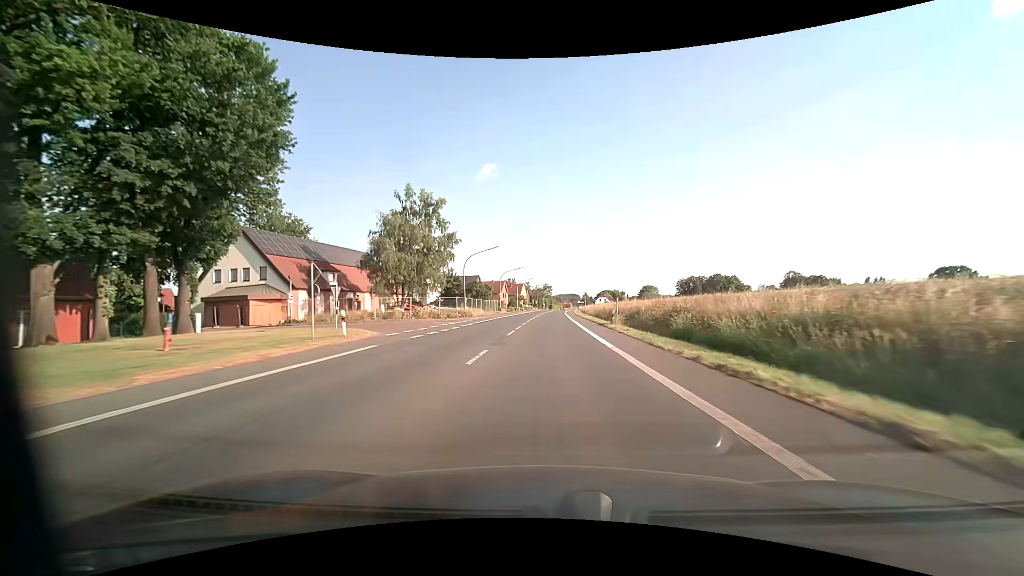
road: primary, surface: asphalt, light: Day
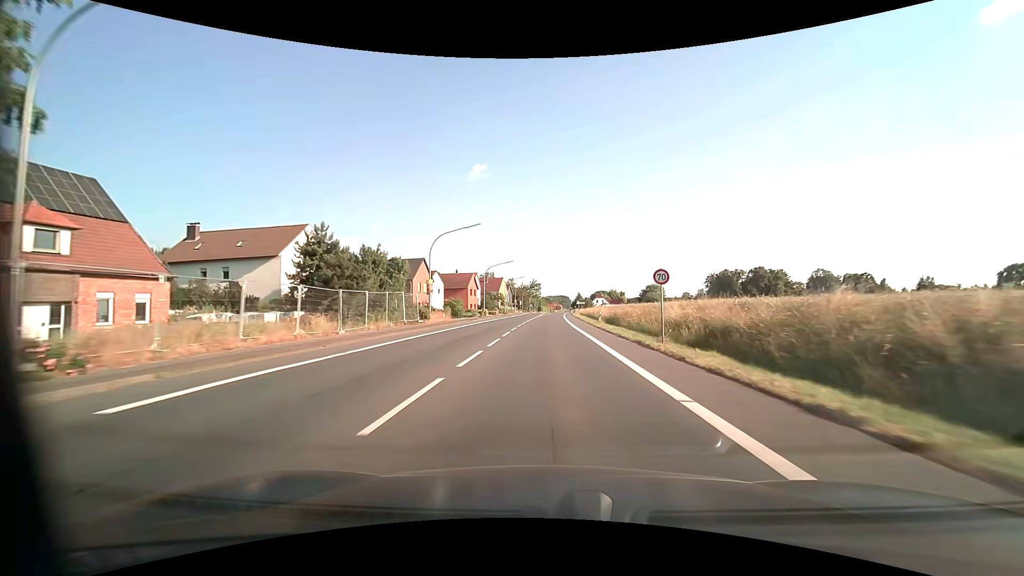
(+0.6, +48.0) m; +2°
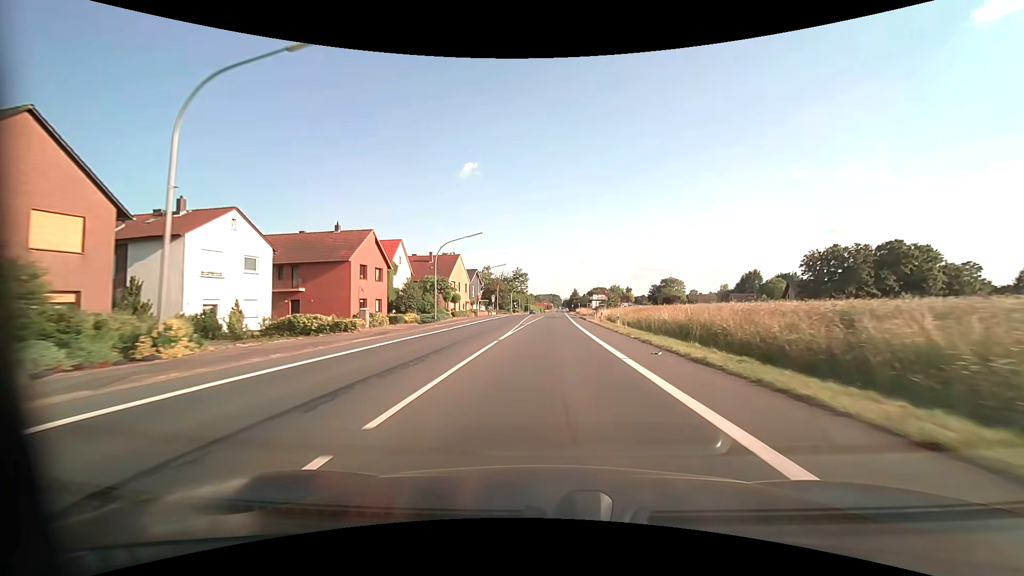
(+0.3, +59.9) m; +1°
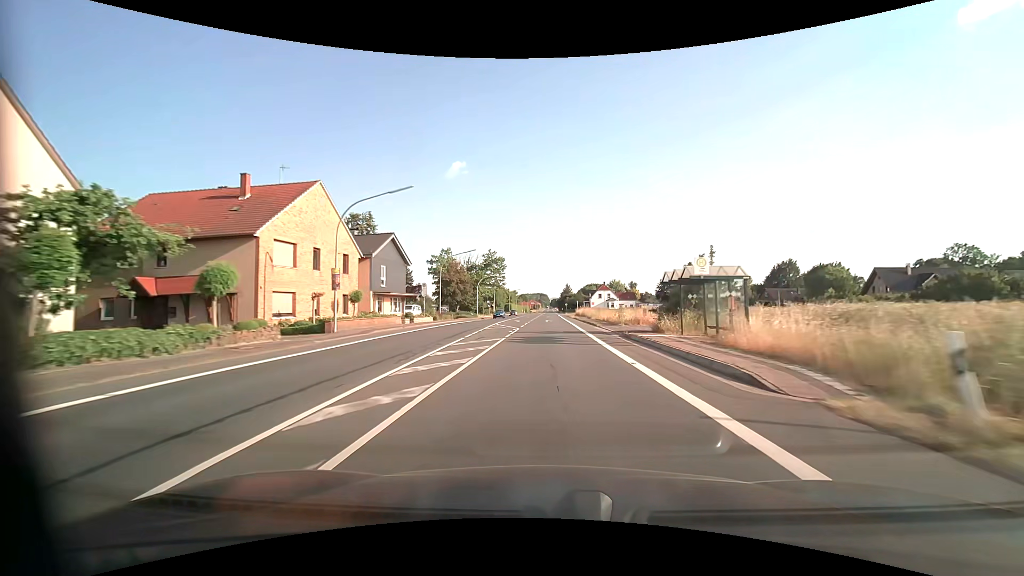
(+0.6, +48.0) m; +1°
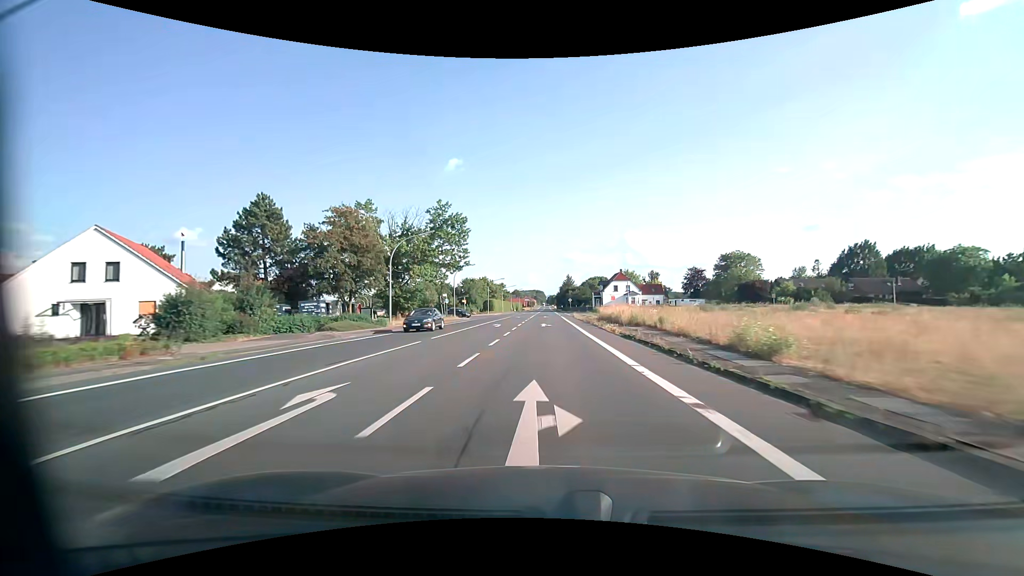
(+0.4, +48.1) m; 0°
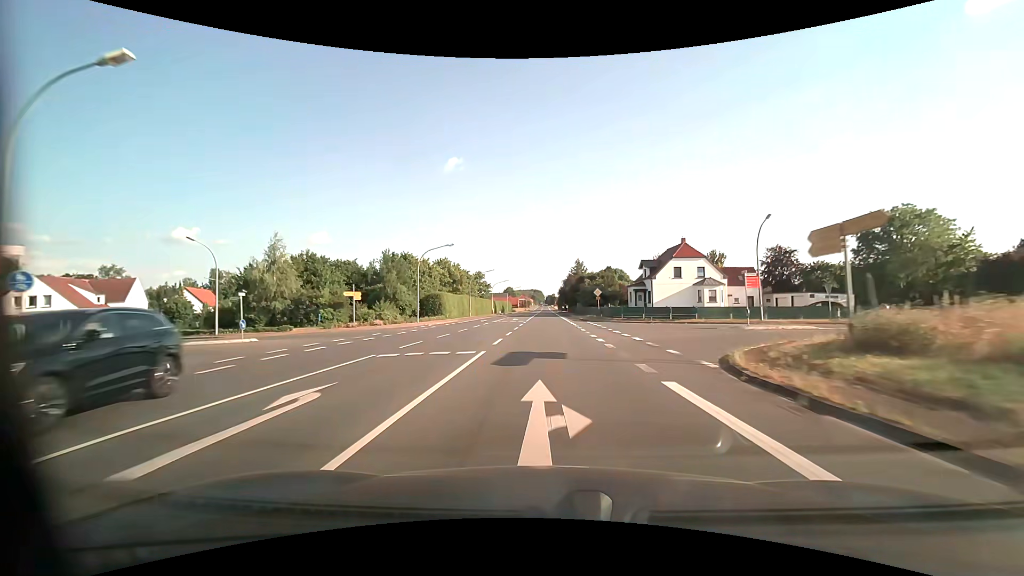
(+0.1, +60.2) m; 0°
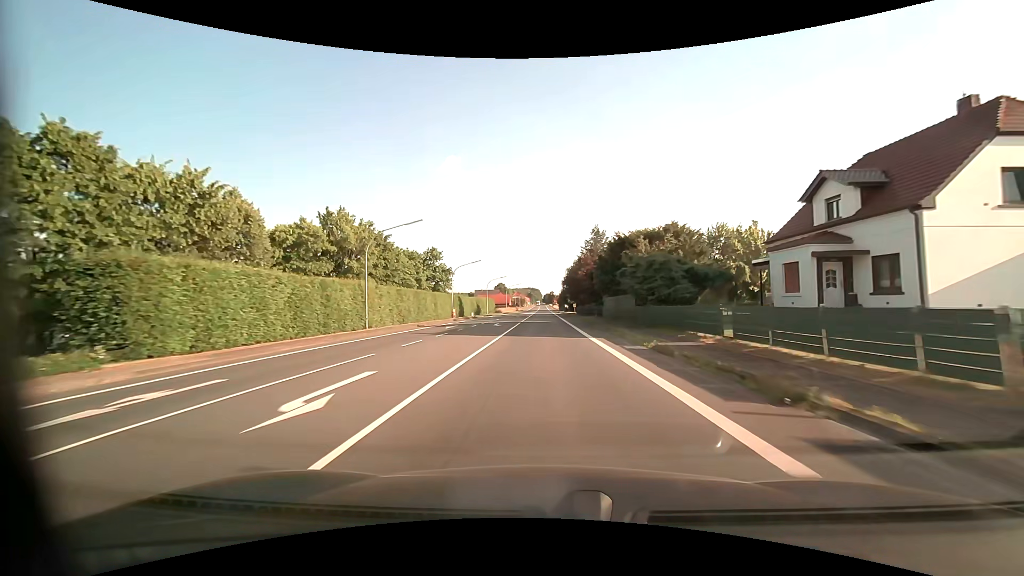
(+0.2, +48.0) m; 0°
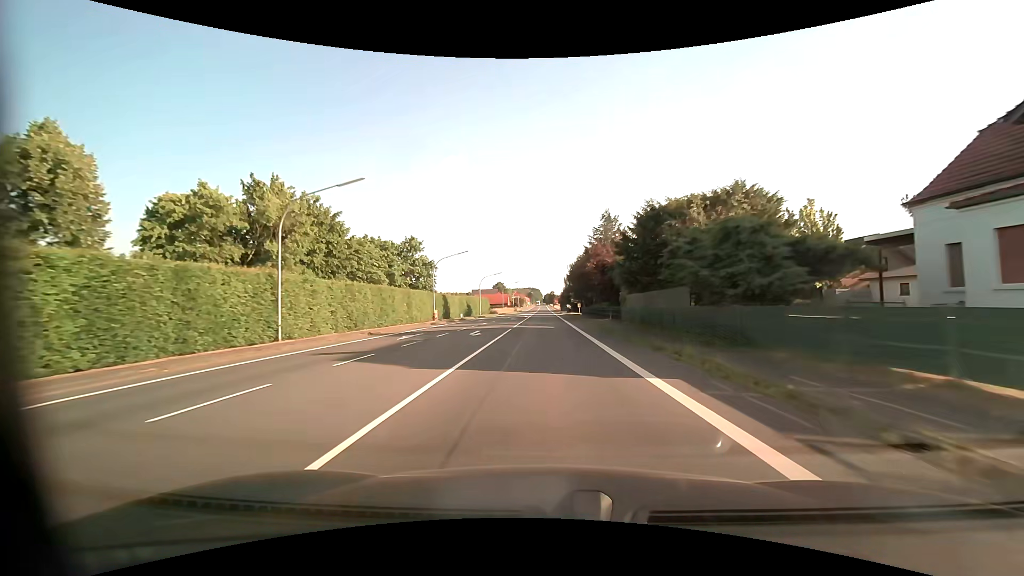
(0.0, +12.0) m; 0°
(0, +10) (0, +20) (0, +30) (0, +40) (0, +50) (0, +60) (0, +70) (-1, +80) (-1, +90) (-1, +100) m
